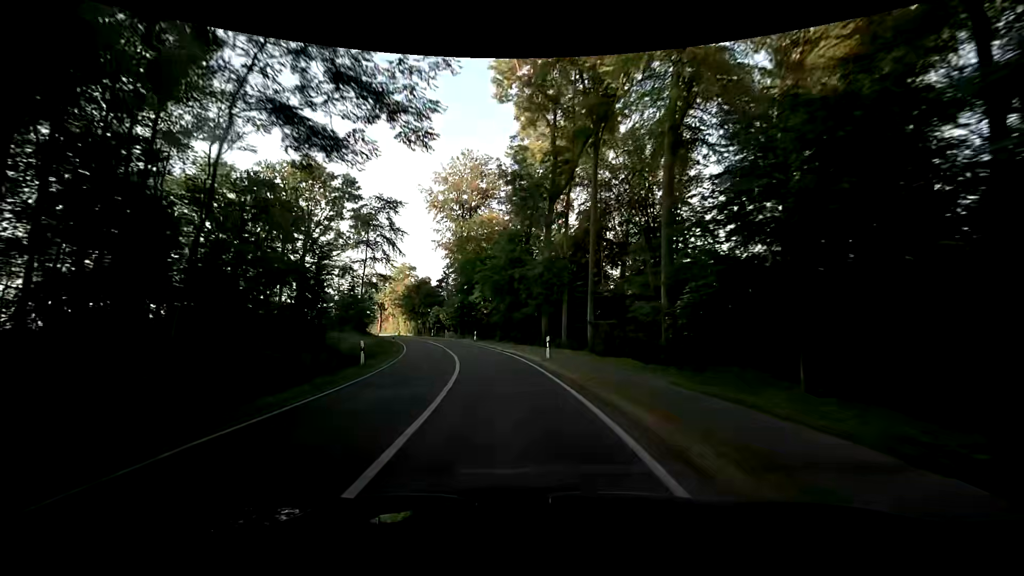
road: secondary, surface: asphalt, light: Day
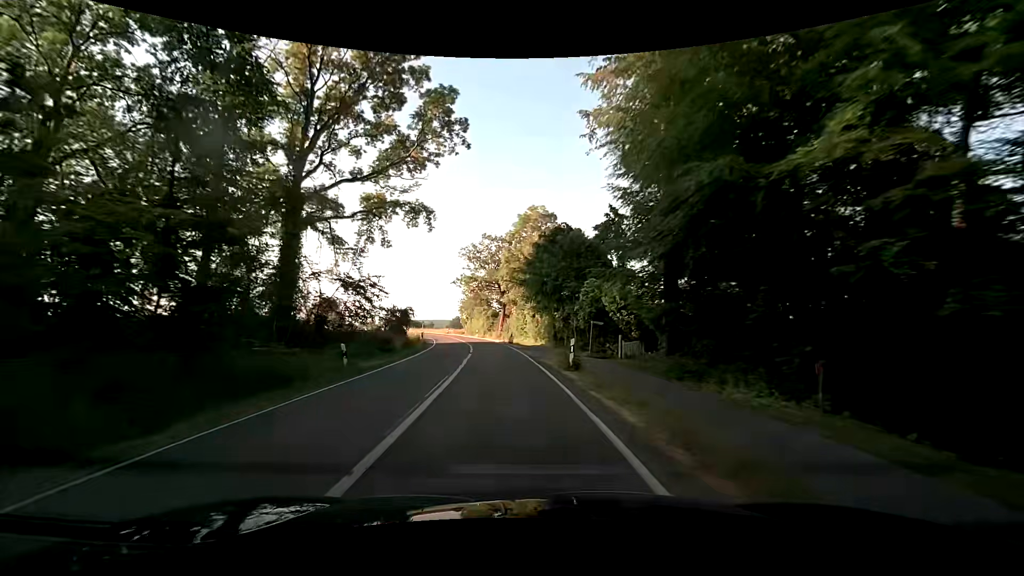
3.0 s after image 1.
(-9.0, +53.6) m; -19°
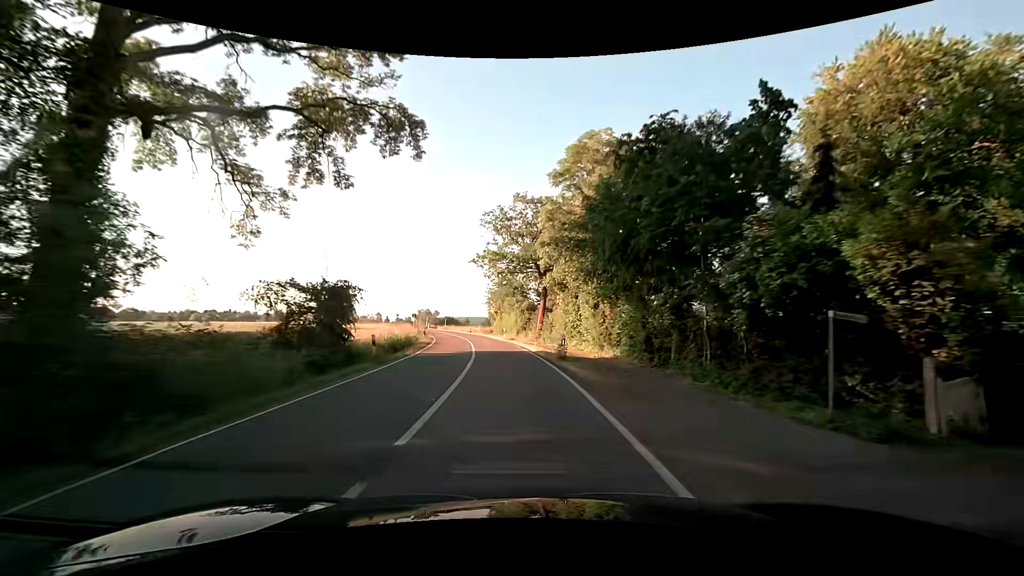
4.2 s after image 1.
(-0.7, +21.9) m; -4°
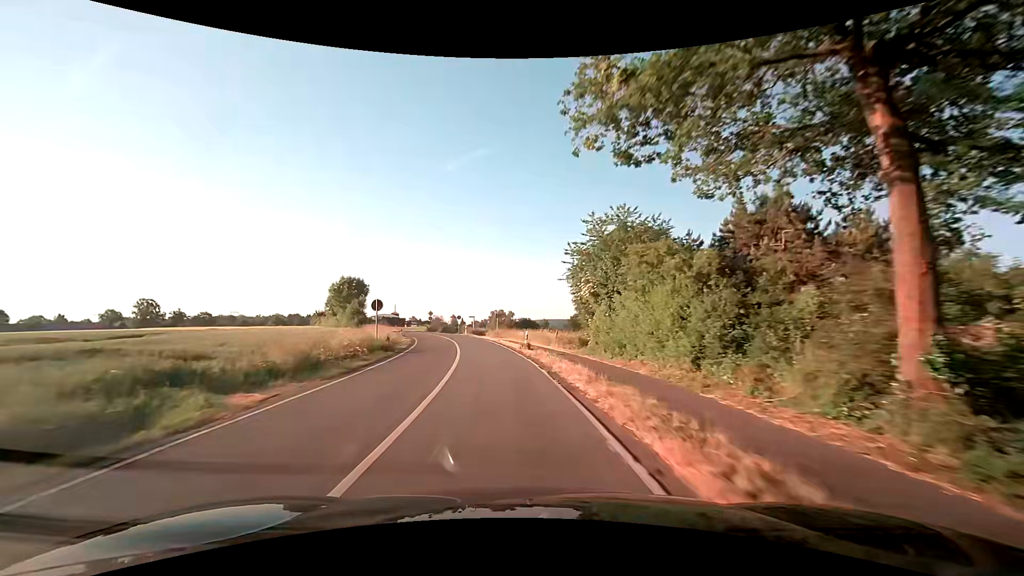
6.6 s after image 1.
(-3.4, +43.9) m; -9°
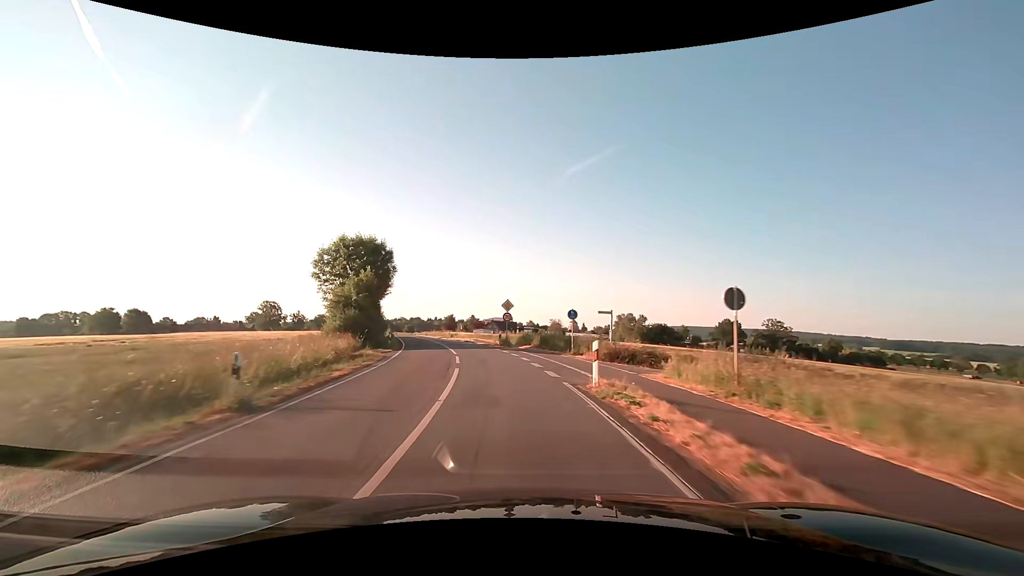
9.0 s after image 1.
(-5.2, +43.7) m; -14°
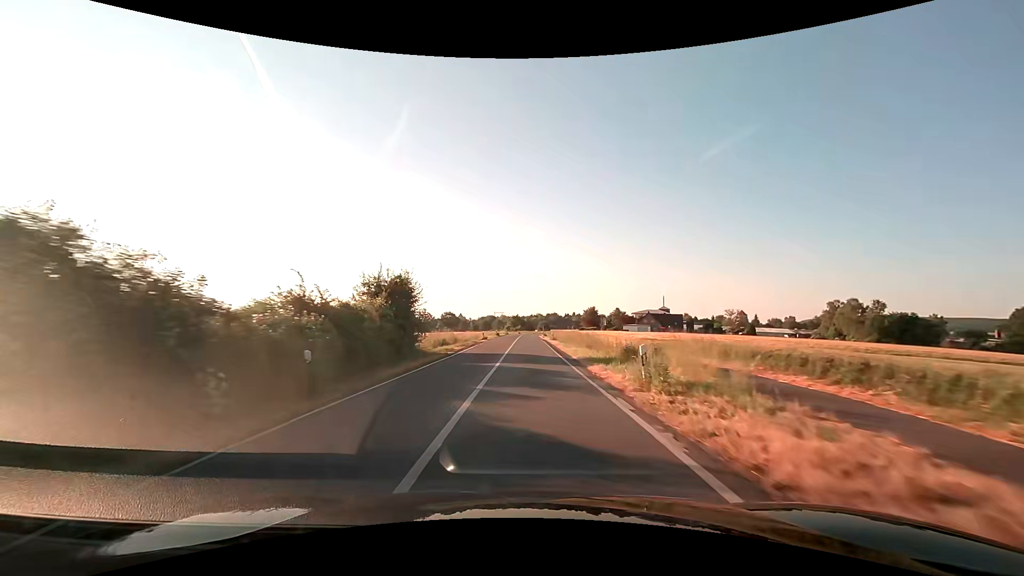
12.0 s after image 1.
(-9.1, +54.1) m; -16°
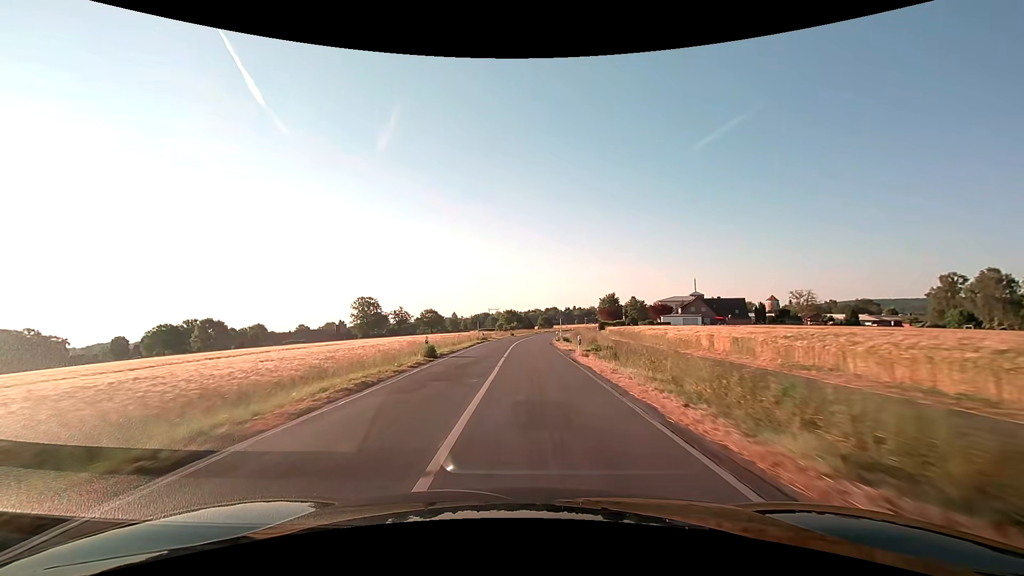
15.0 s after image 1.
(0.0, +55.4) m; 0°
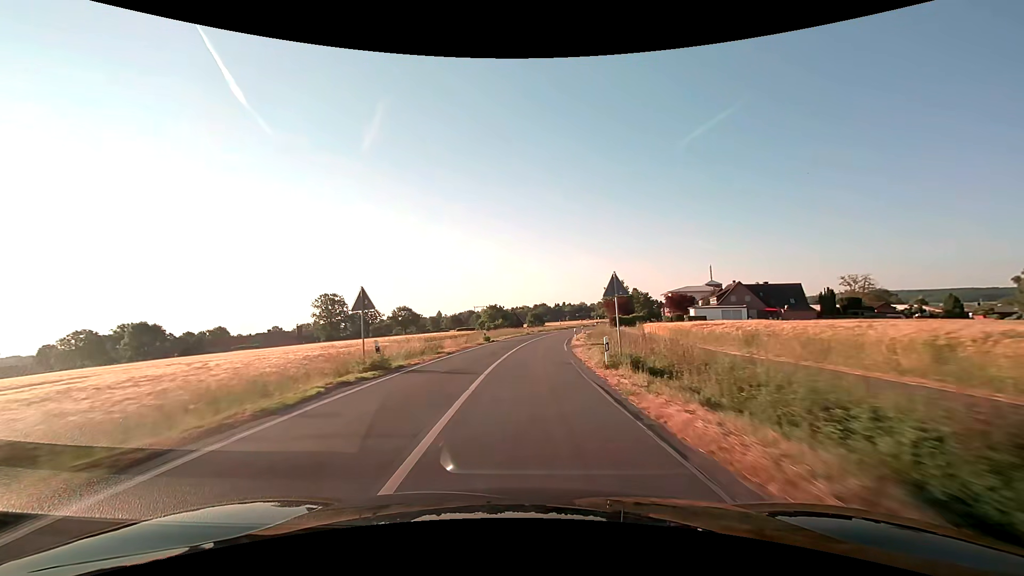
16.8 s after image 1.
(+0.2, +33.1) m; +1°
